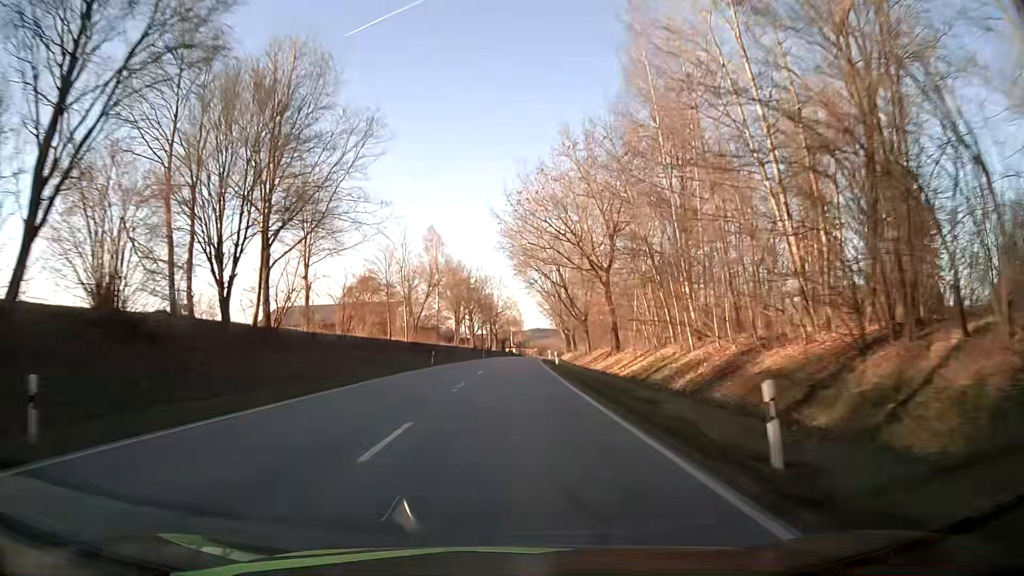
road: secondary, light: Day
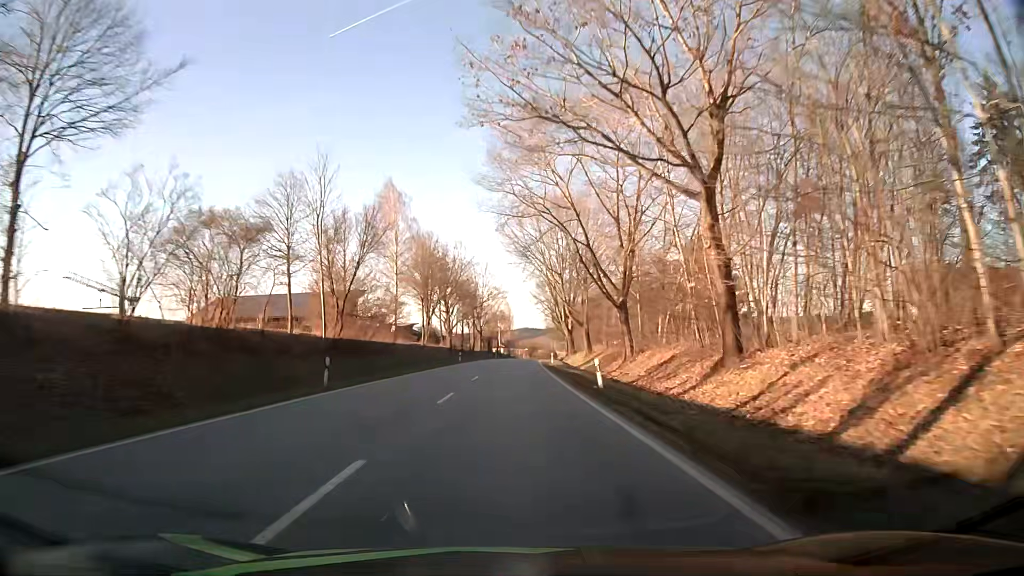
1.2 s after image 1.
(+0.3, +28.3) m; +1°
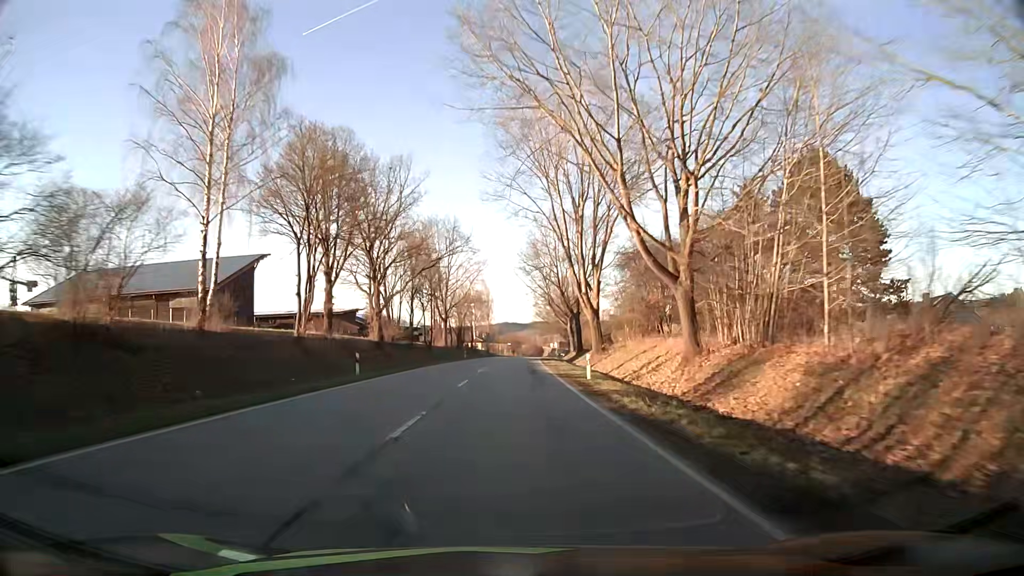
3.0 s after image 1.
(+0.5, +42.5) m; +1°
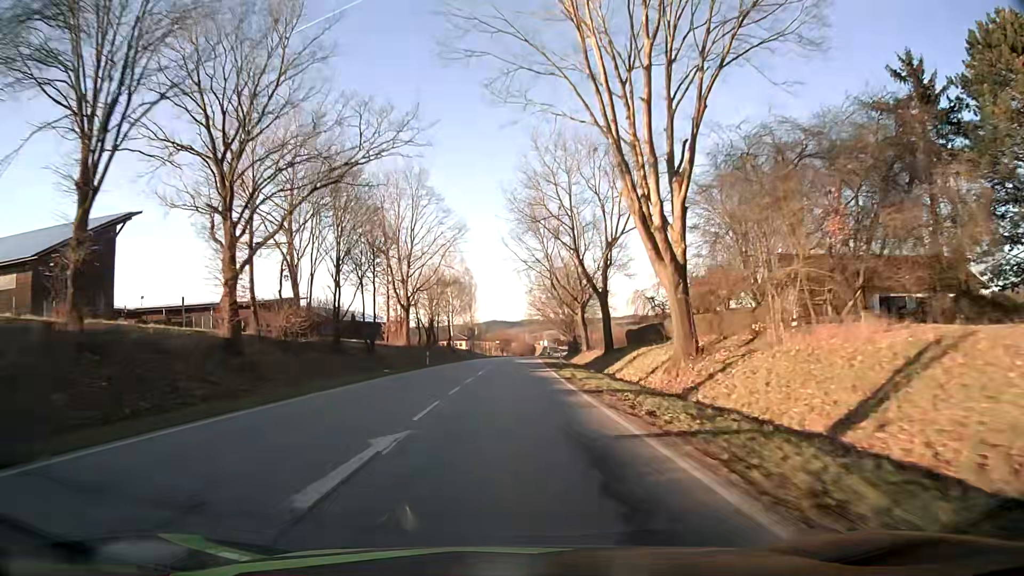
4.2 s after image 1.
(+0.3, +28.0) m; +1°
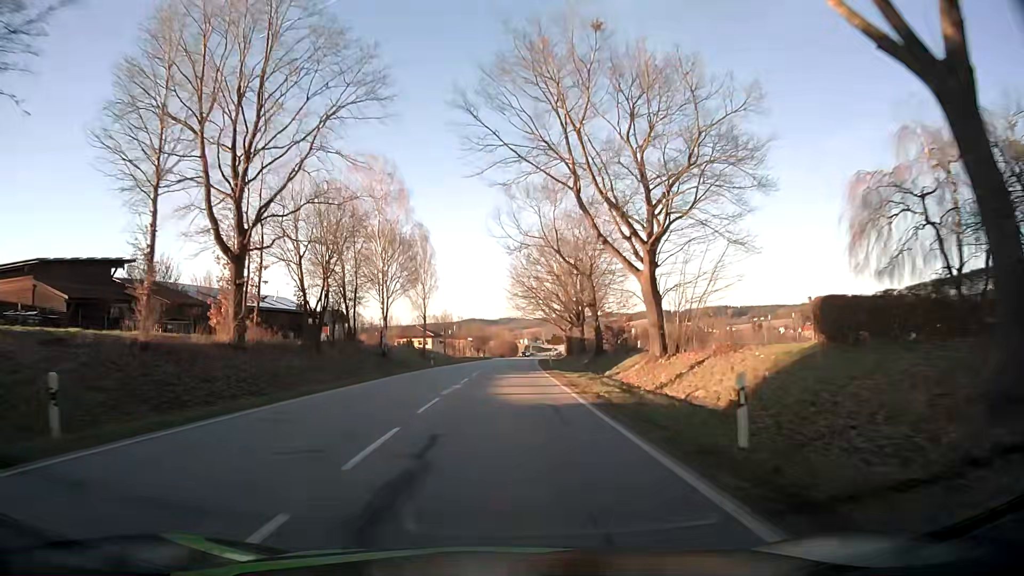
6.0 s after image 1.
(+0.5, +40.9) m; +2°
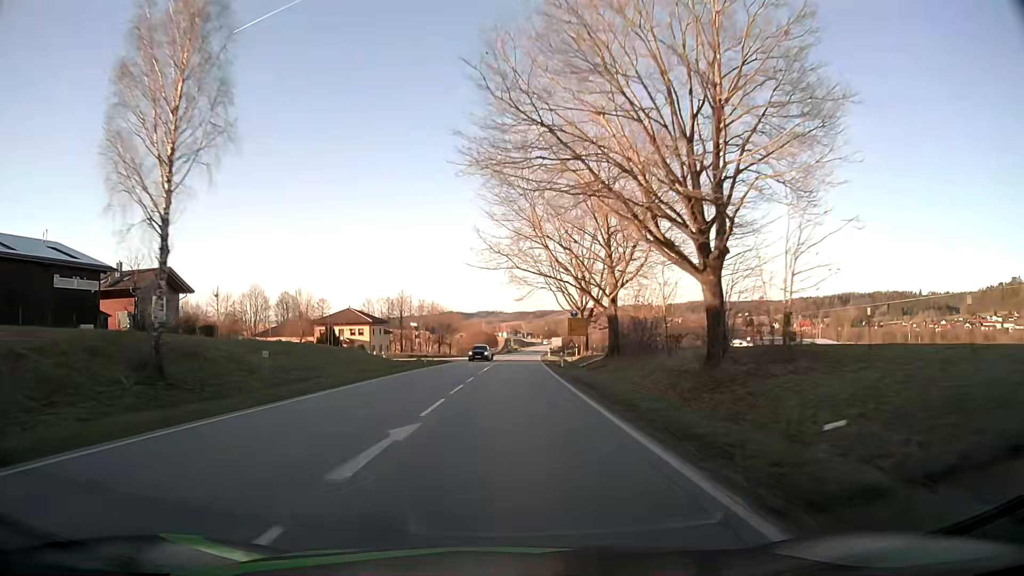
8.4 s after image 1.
(+0.7, +54.8) m; +2°
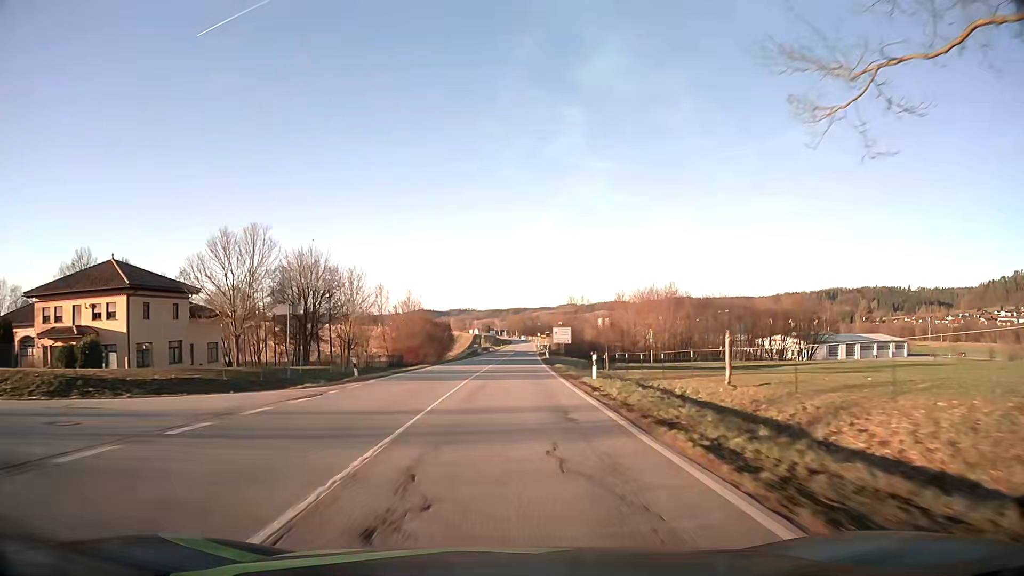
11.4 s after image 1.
(+1.7, +68.4) m; +2°
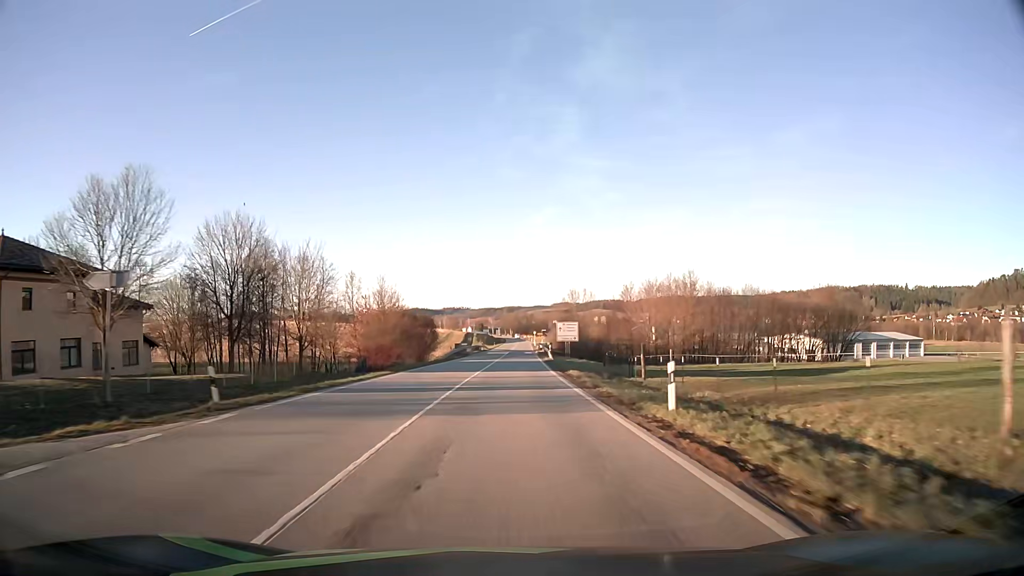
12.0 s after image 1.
(+0.1, +13.6) m; +1°
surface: asphalt
(0, +10) (0, +20) (0, +30) (+1, +40) (+1, +50) (+1, +60) (+1, +70) (+2, +80) (+2, +90) (+2, +100) m
